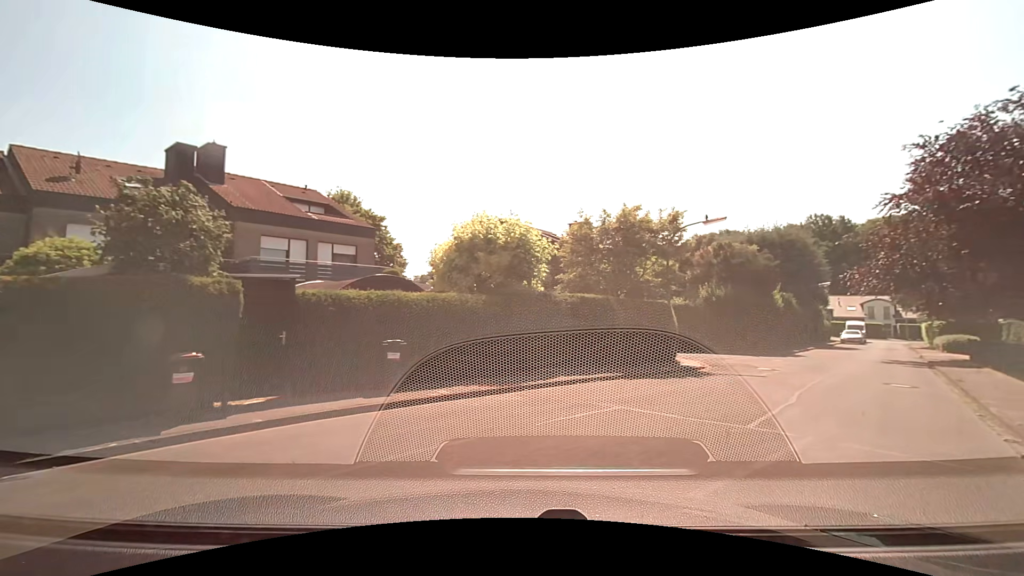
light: Day
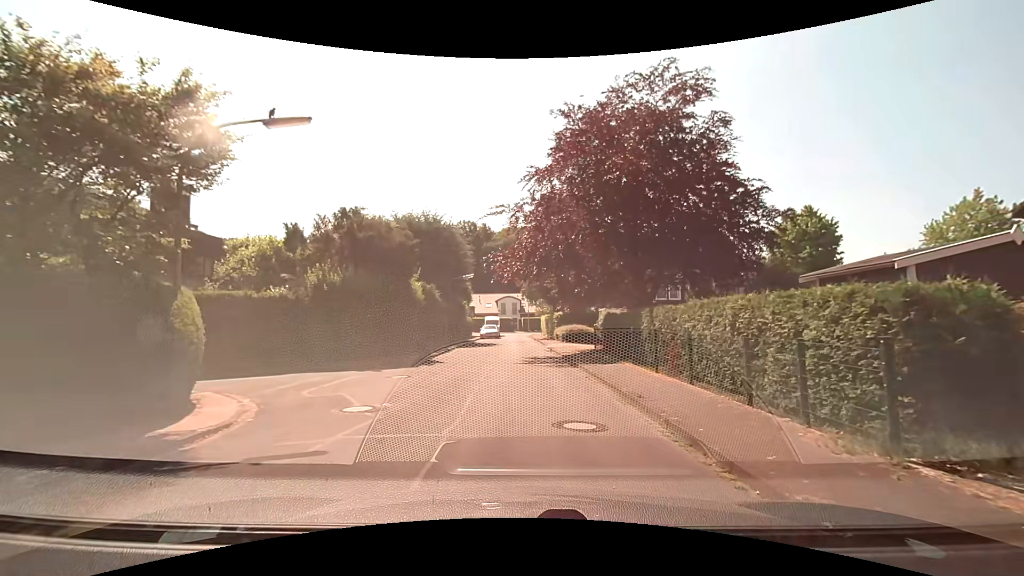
(+3.9, +8.9) m; +37°
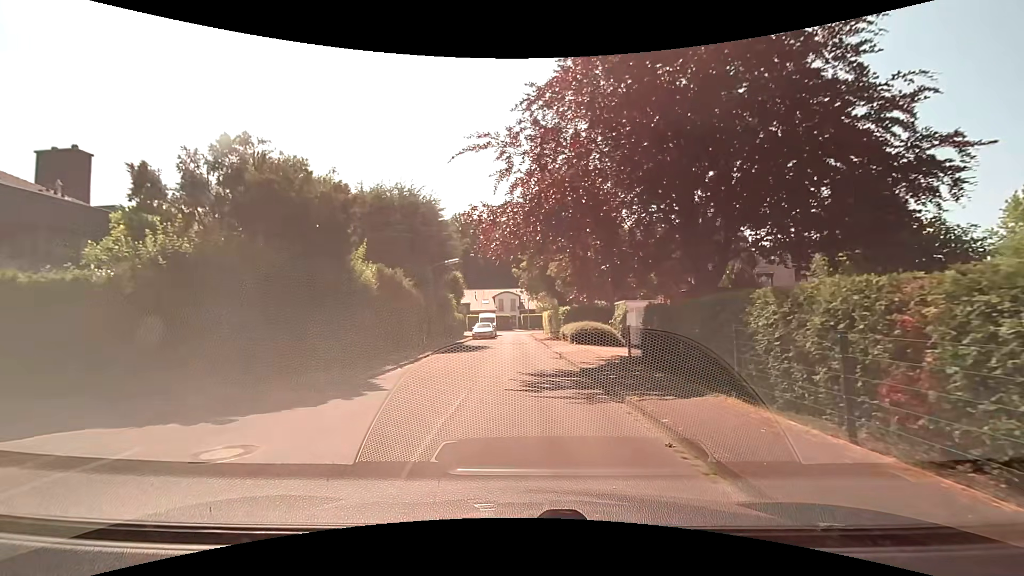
(+0.1, +7.7) m; 0°
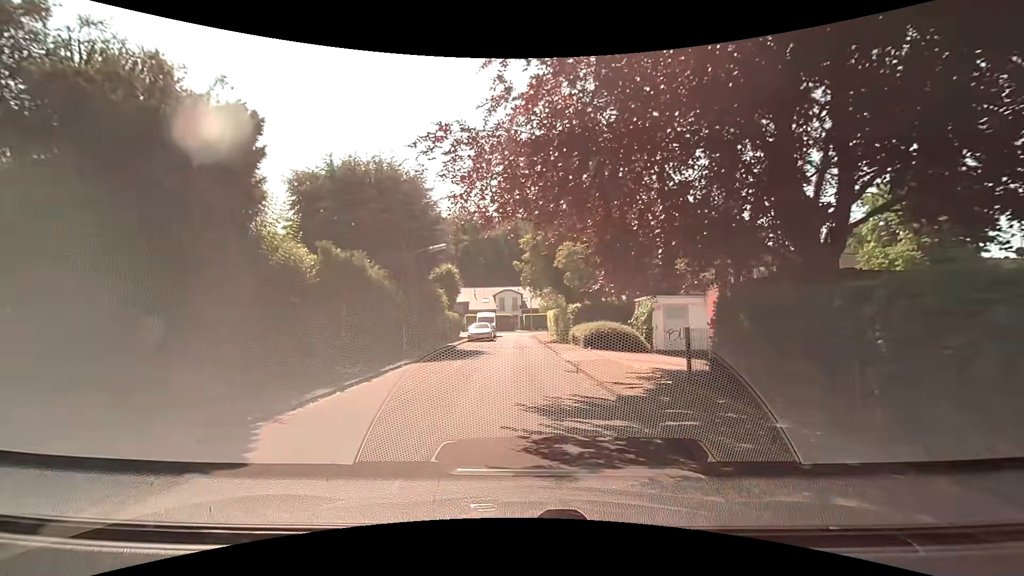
(0.0, +5.3) m; -1°
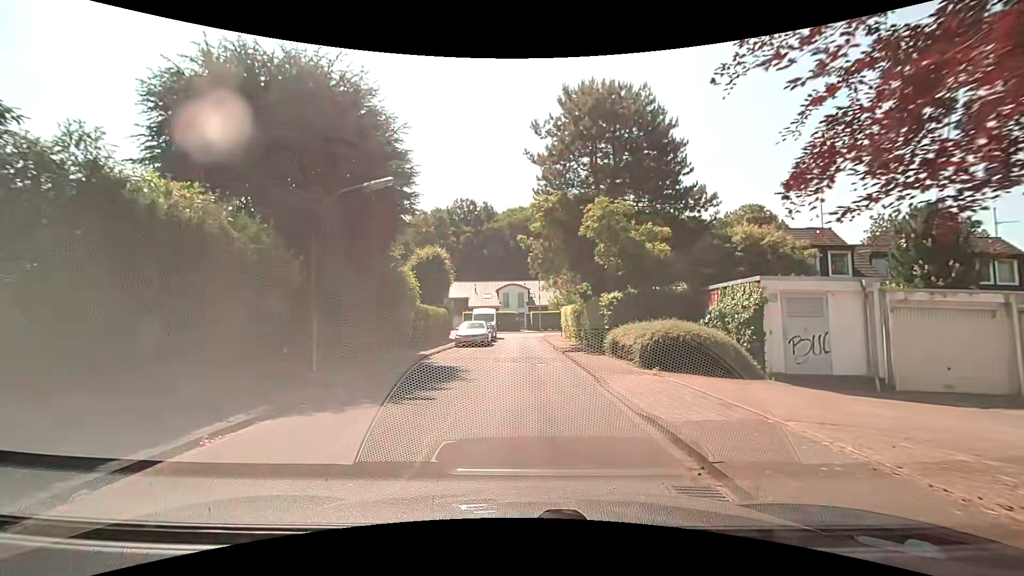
(+0.1, +10.4) m; 0°
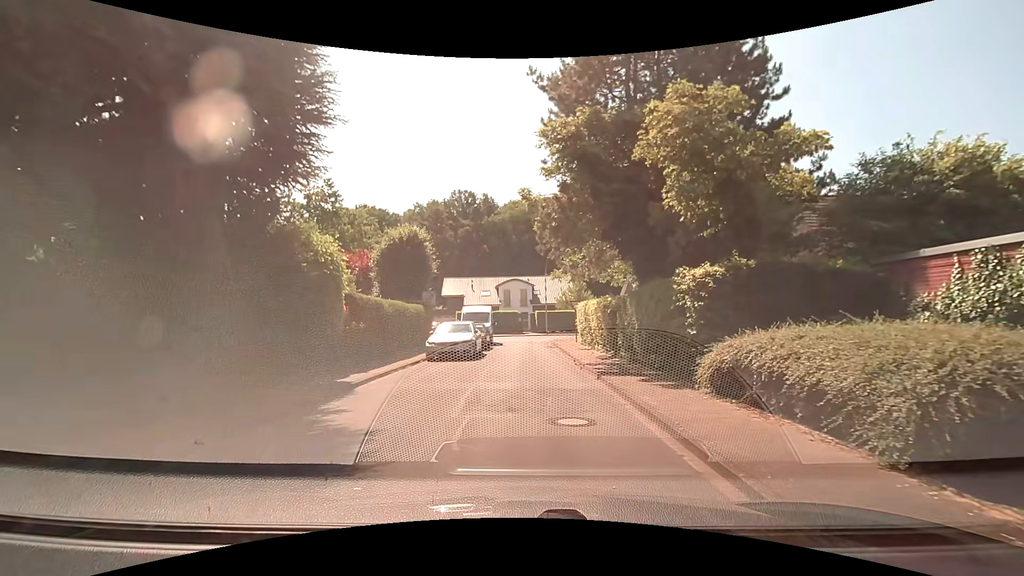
(-0.1, +9.2) m; 0°
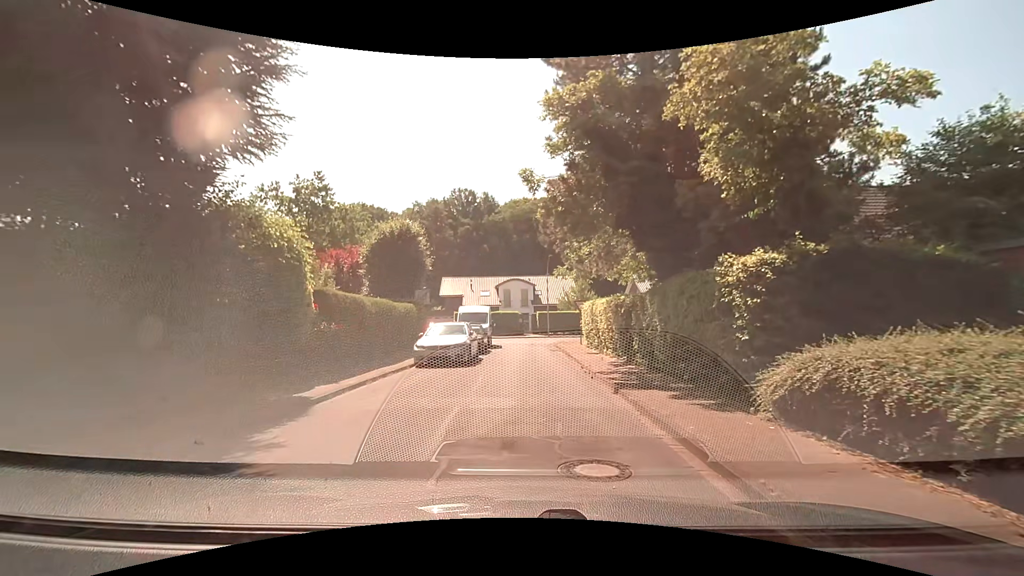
(0.0, +2.2) m; 0°
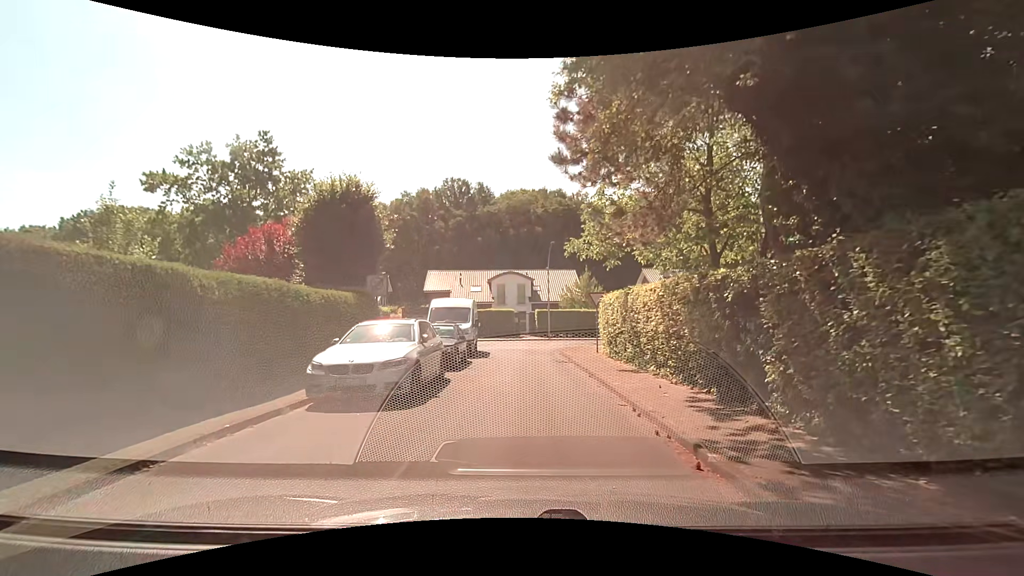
(-0.1, +7.9) m; 0°
